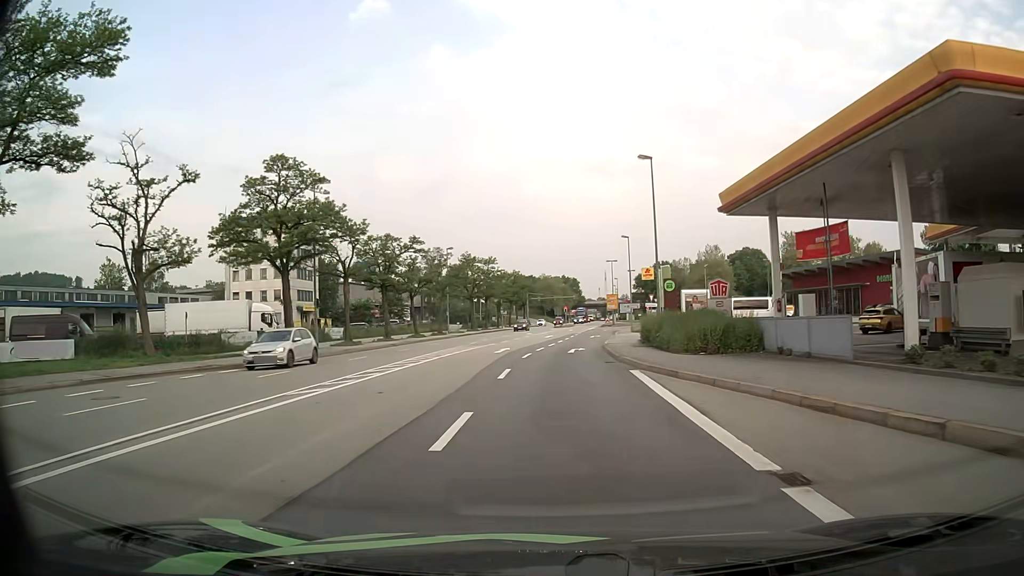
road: primary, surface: asphalt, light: Day
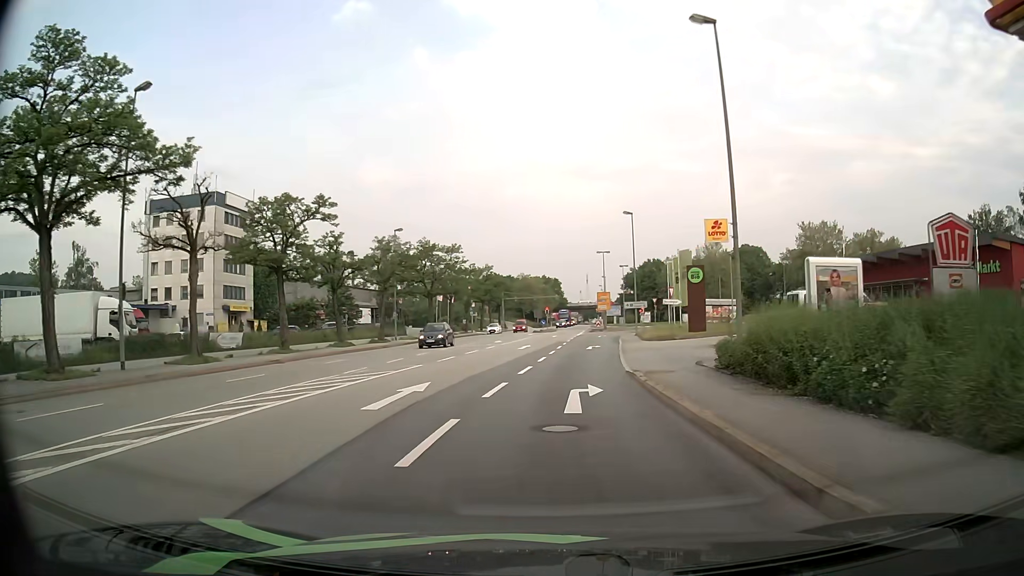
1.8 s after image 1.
(+0.1, +18.6) m; +2°
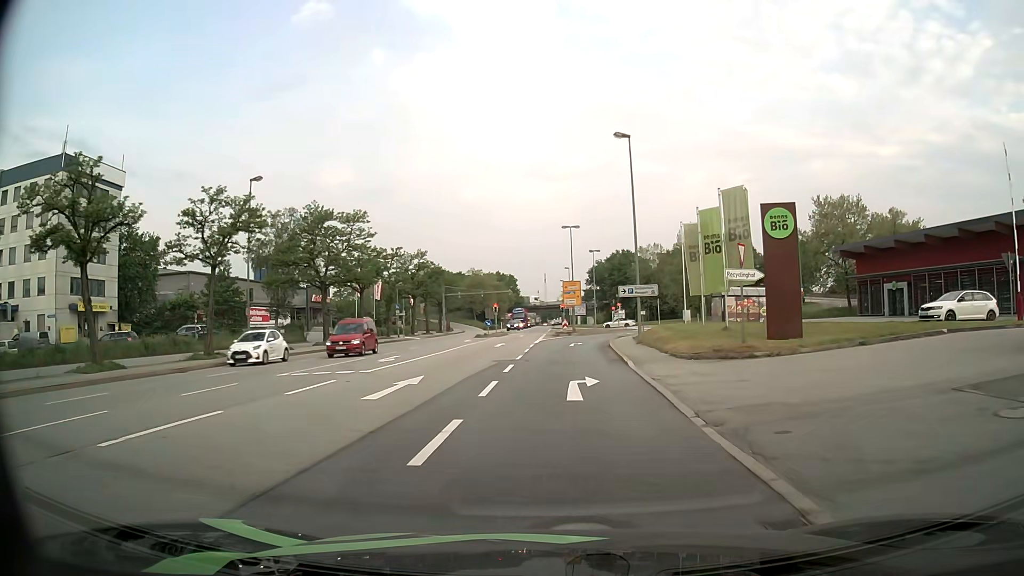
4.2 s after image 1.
(+0.7, +23.8) m; +3°
(0, +10) (0, +20) (+1, +30) (+1, +40) (+3, +50) (+5, +59) (+10, +68) (+16, +76) (+24, +83) (+32, +88) m
